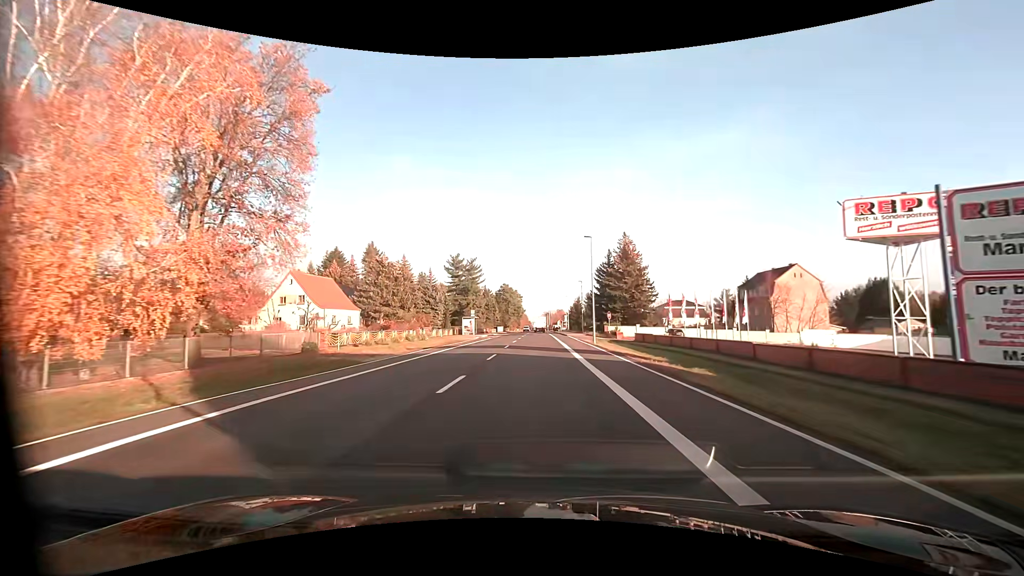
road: primary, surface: asphalt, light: Day
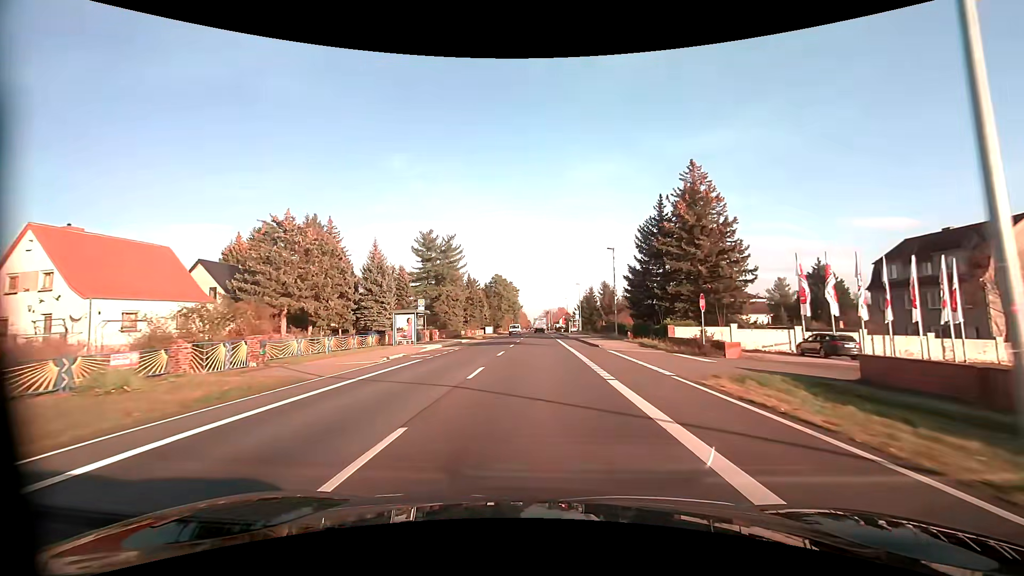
(0.0, +33.5) m; 0°
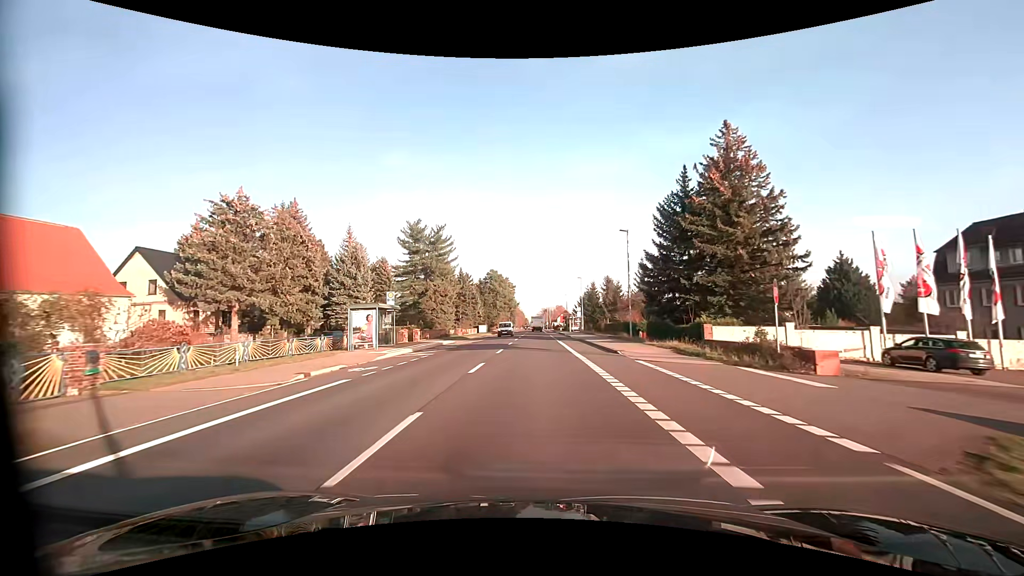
(0.0, +8.2) m; 0°
(0, +10) (0, +20) (0, +30) (0, +40) (0, +50) (0, +60) (0, +70) (0, +80) (0, +90) (0, +100) m
